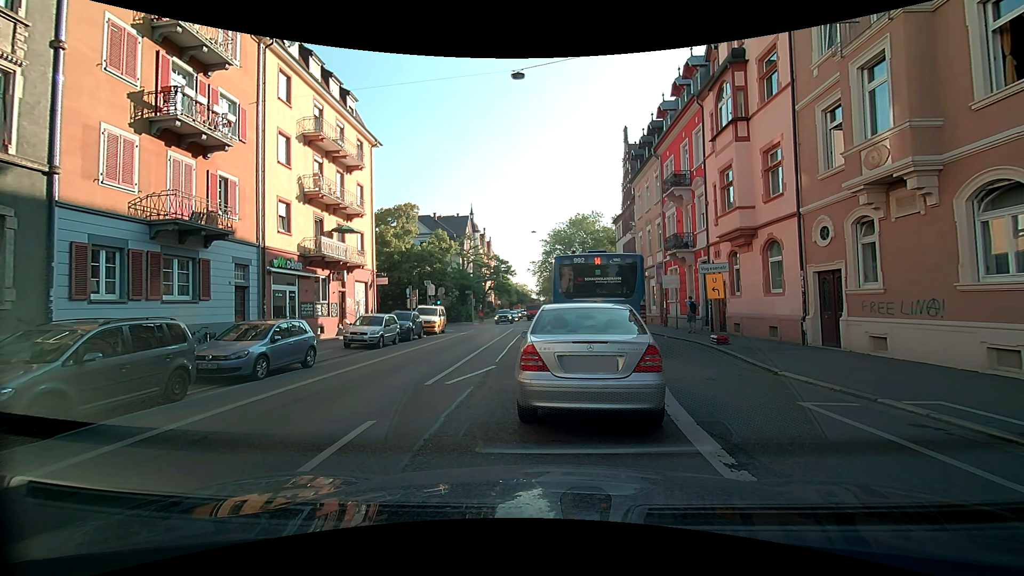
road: secondary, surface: asphalt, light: Day
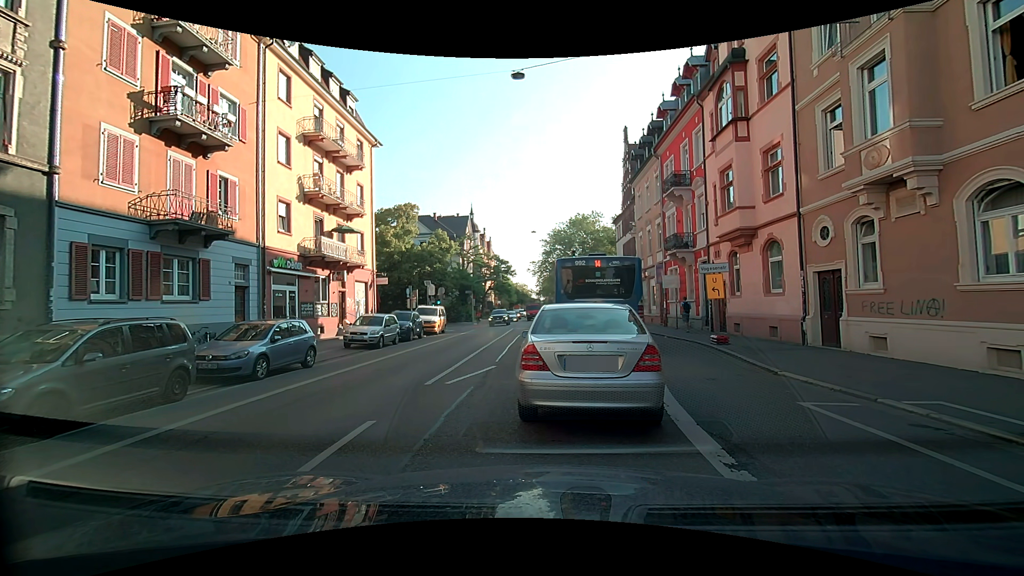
(0.0, 0.0) m; 0°
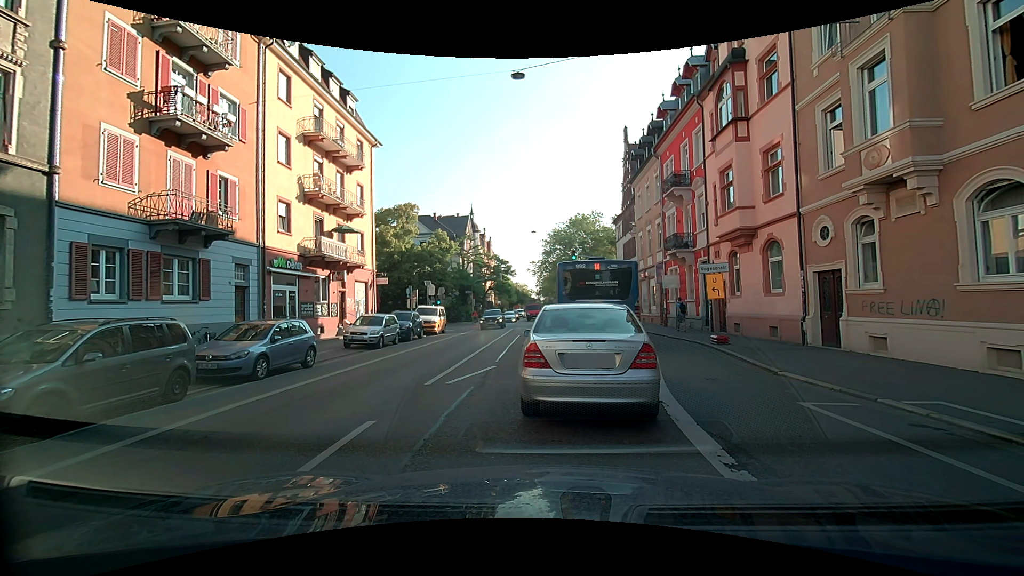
(0.0, 0.0) m; 0°
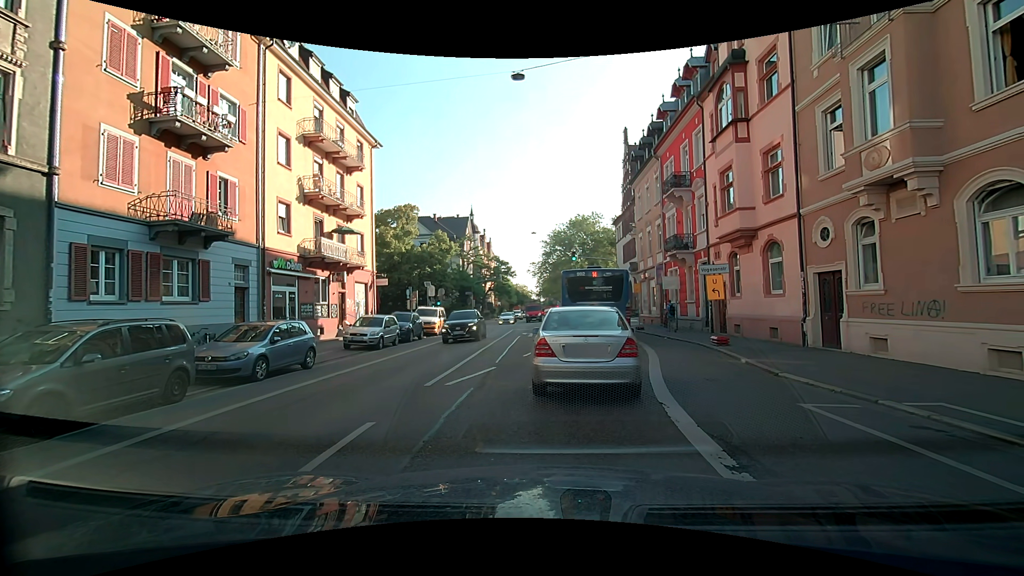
(0.0, 0.0) m; 0°
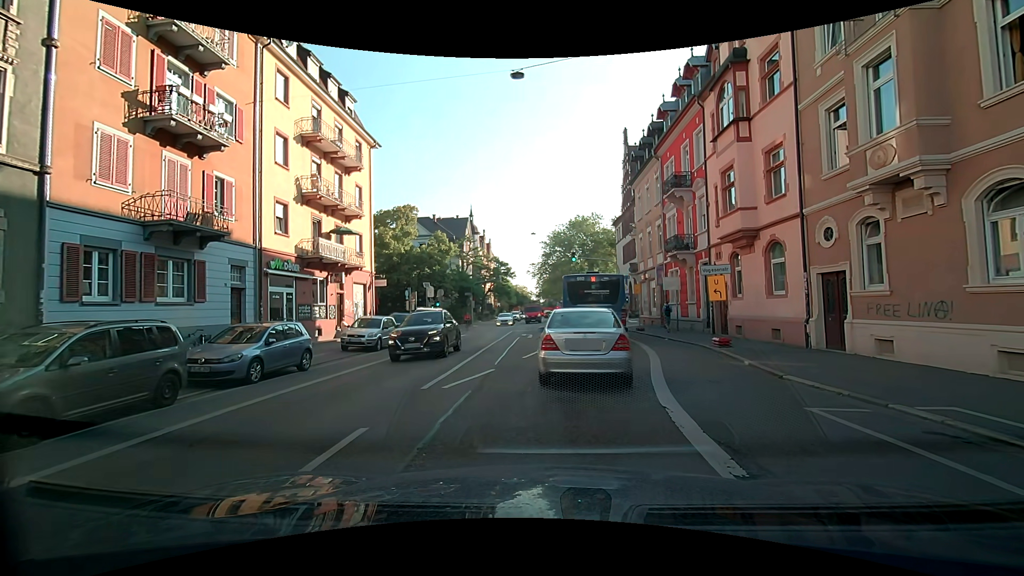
(0.0, +0.2) m; 0°
